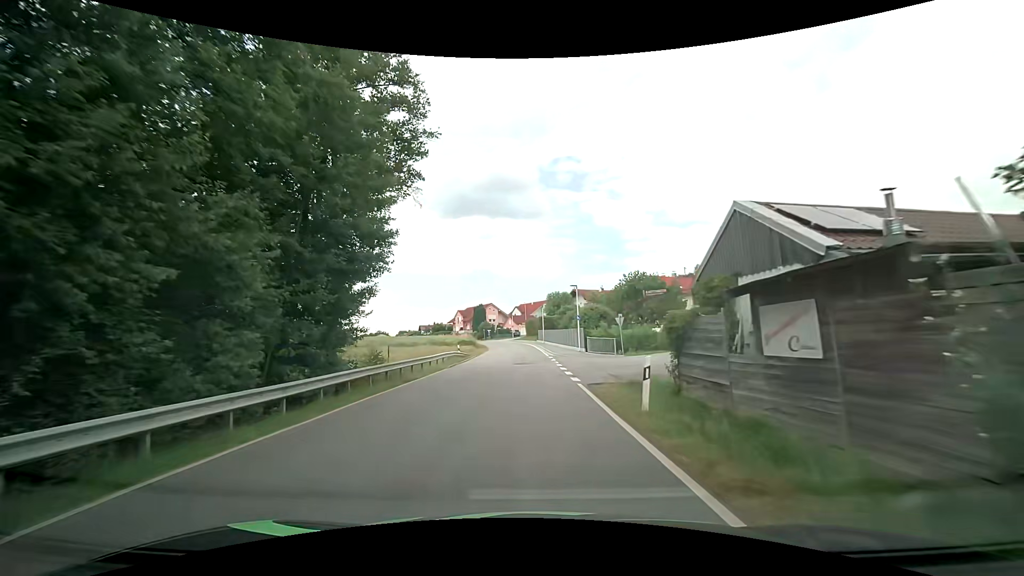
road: secondary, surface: asphalt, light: Day
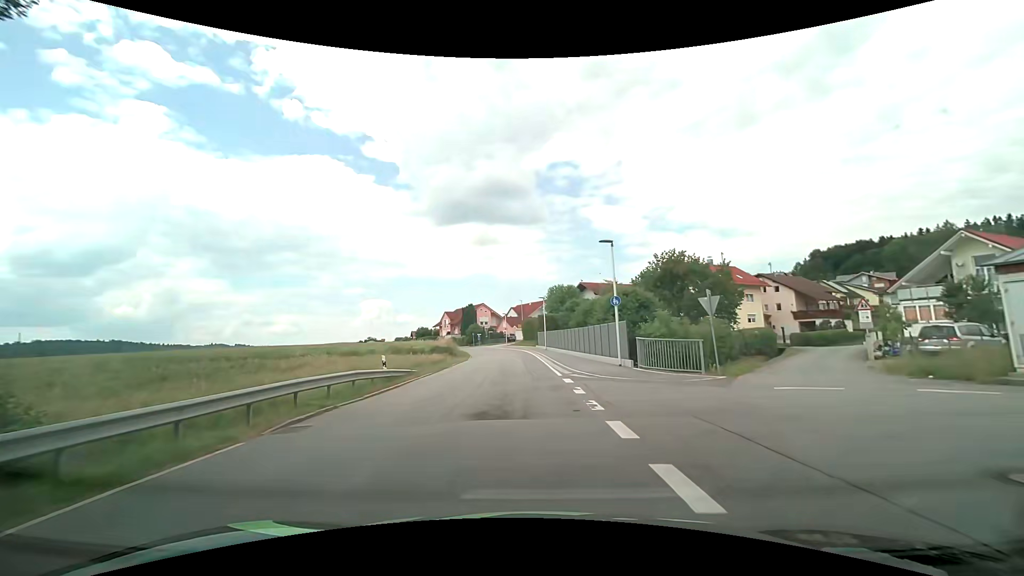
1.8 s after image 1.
(+0.1, +19.1) m; 0°
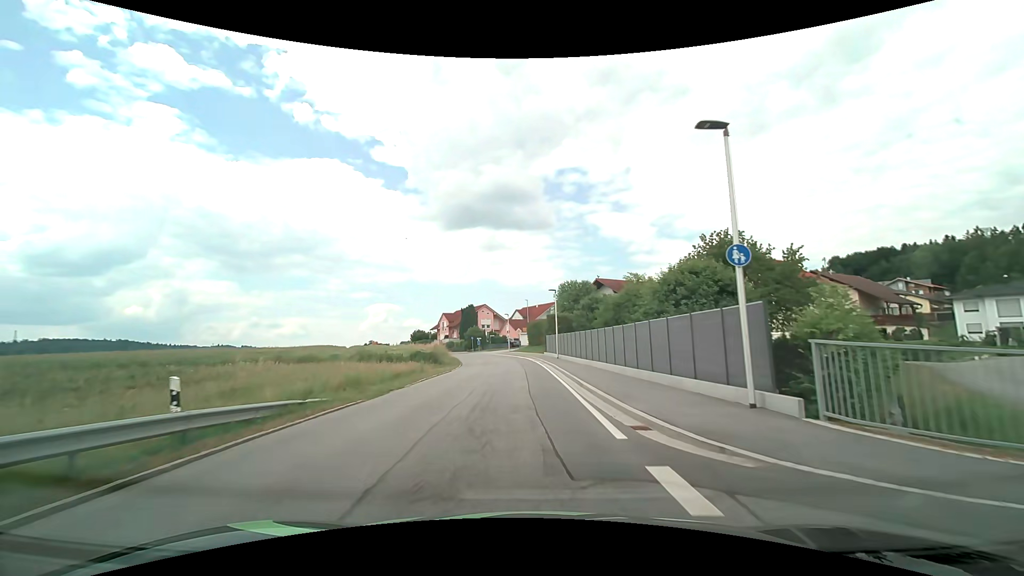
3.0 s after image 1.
(0.0, +11.9) m; 0°
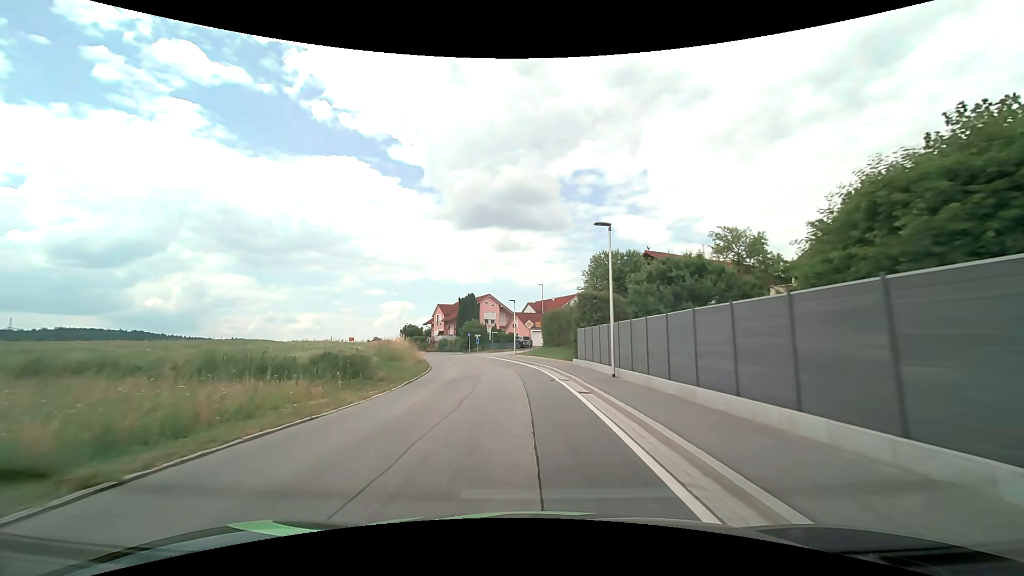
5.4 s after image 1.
(-0.3, +21.8) m; -1°
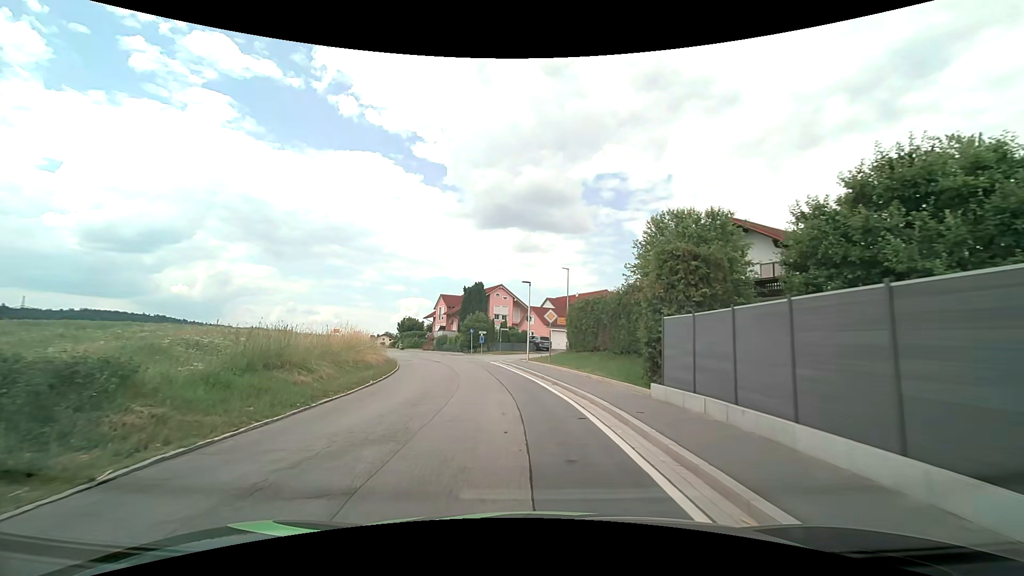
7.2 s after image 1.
(-0.3, +14.7) m; -2°
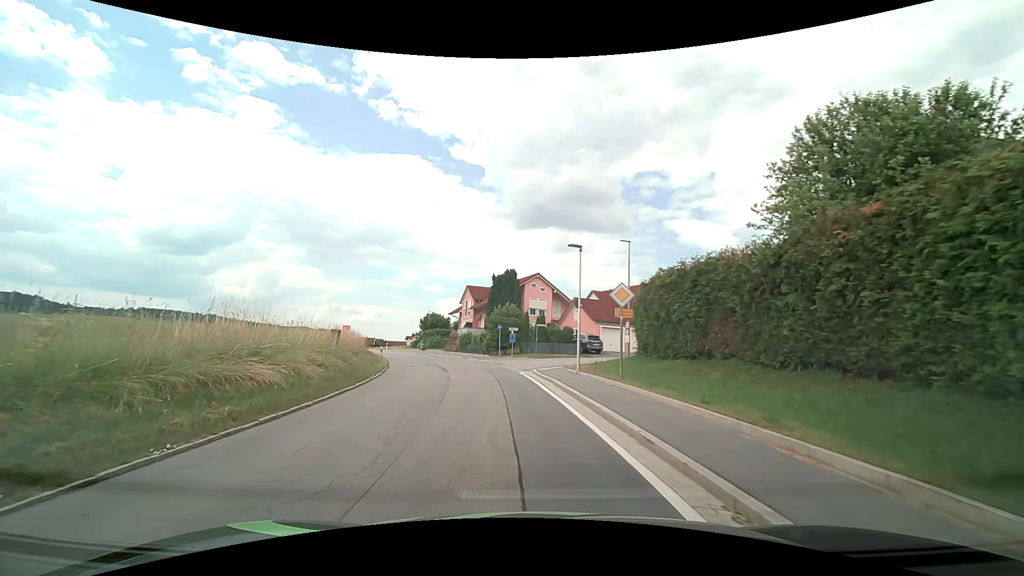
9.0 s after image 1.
(-0.4, +12.3) m; -4°
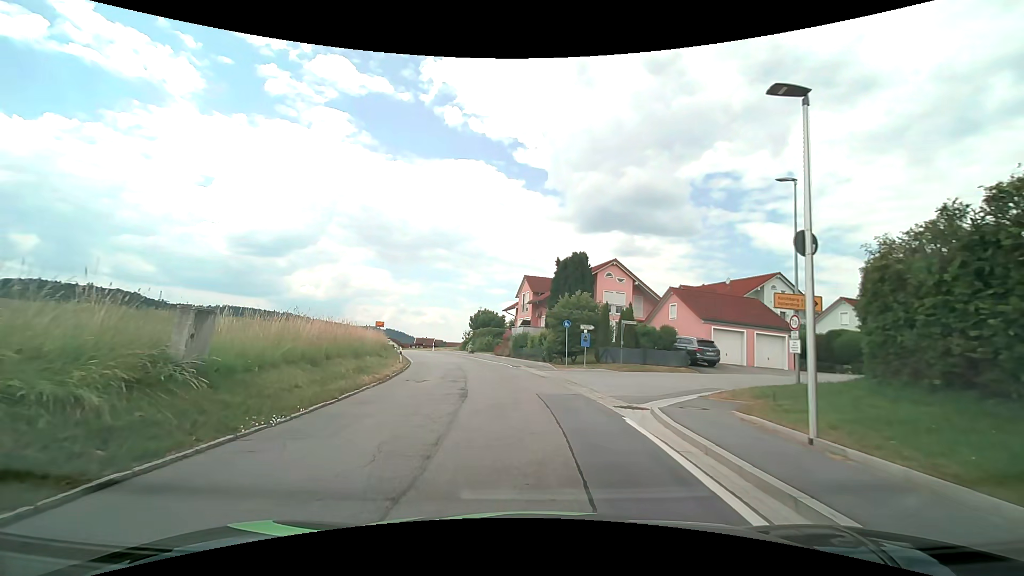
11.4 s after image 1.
(-0.9, +12.8) m; -7°
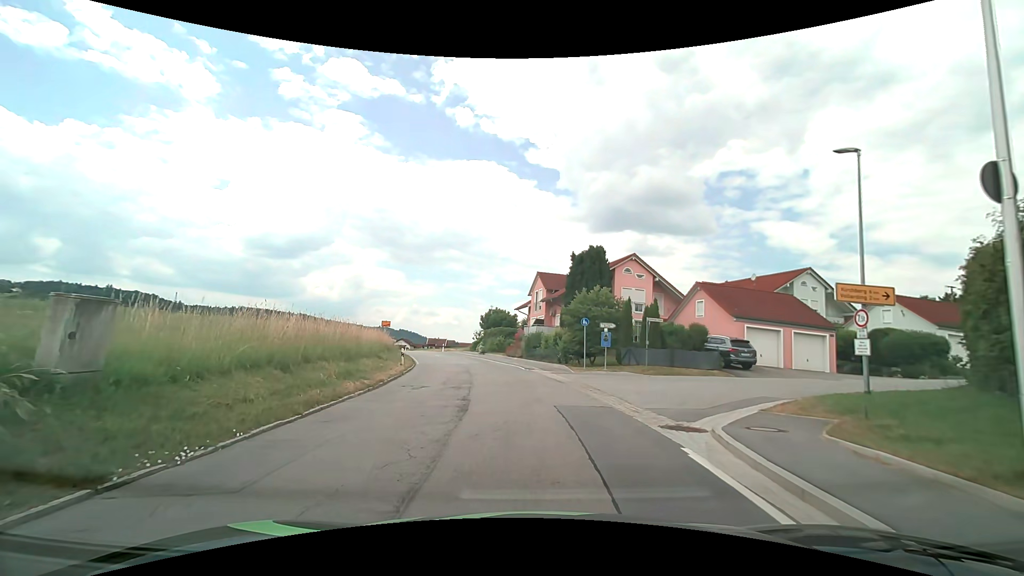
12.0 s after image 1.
(0.0, +2.8) m; -1°
